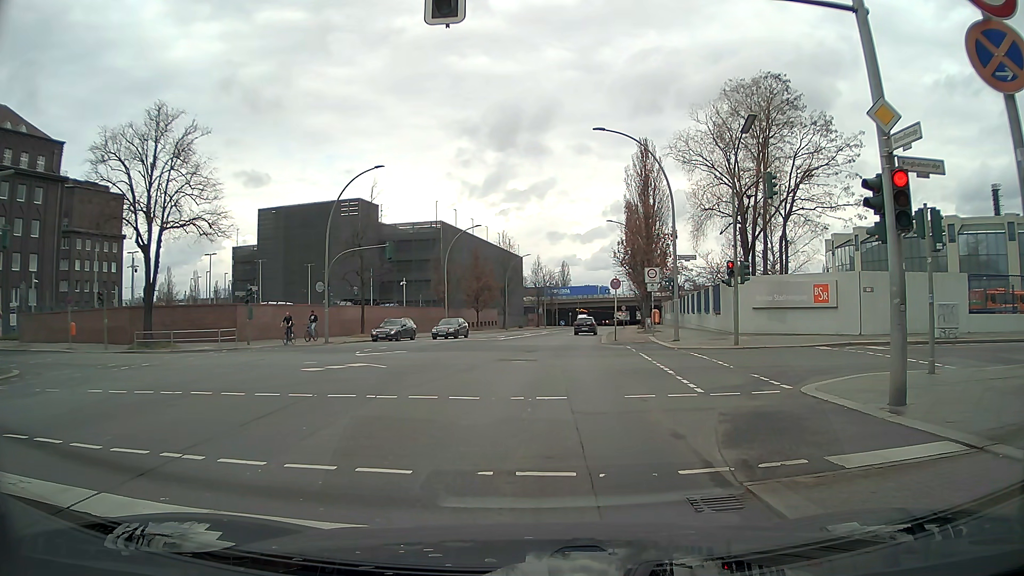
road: secondary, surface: asphalt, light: Day
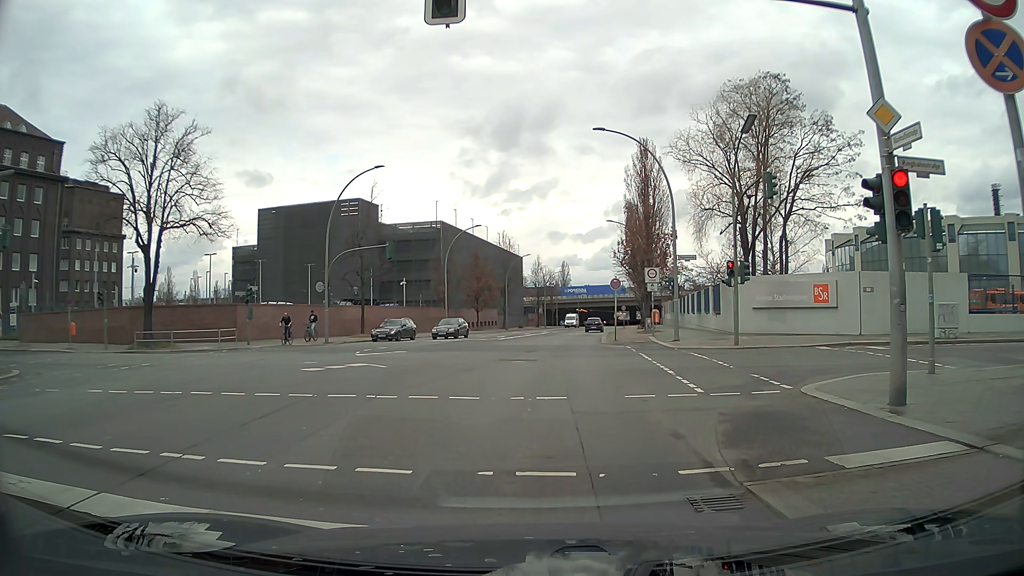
(0.0, 0.0) m; 0°
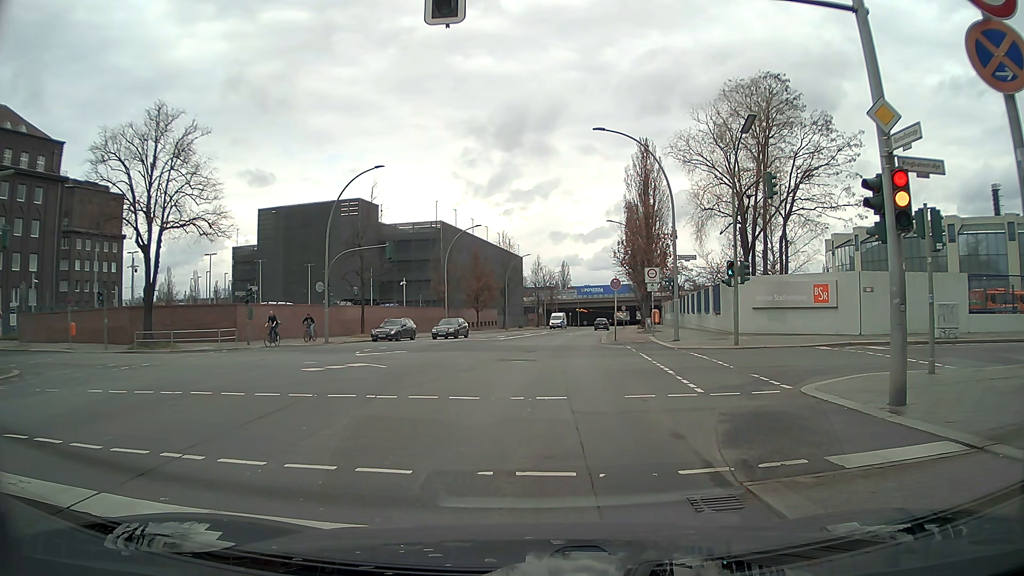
(0.0, 0.0) m; 0°
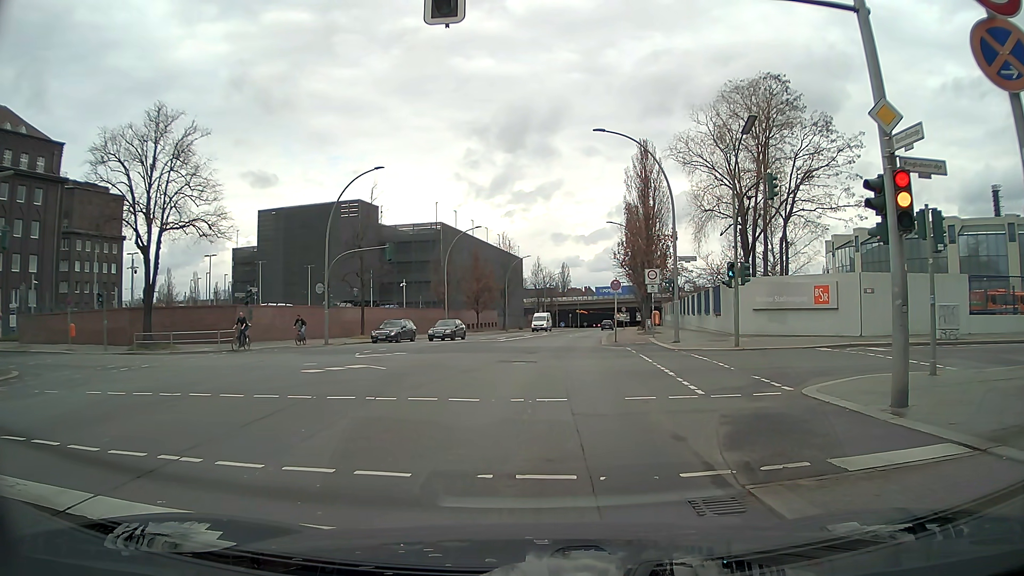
(0.0, 0.0) m; 0°
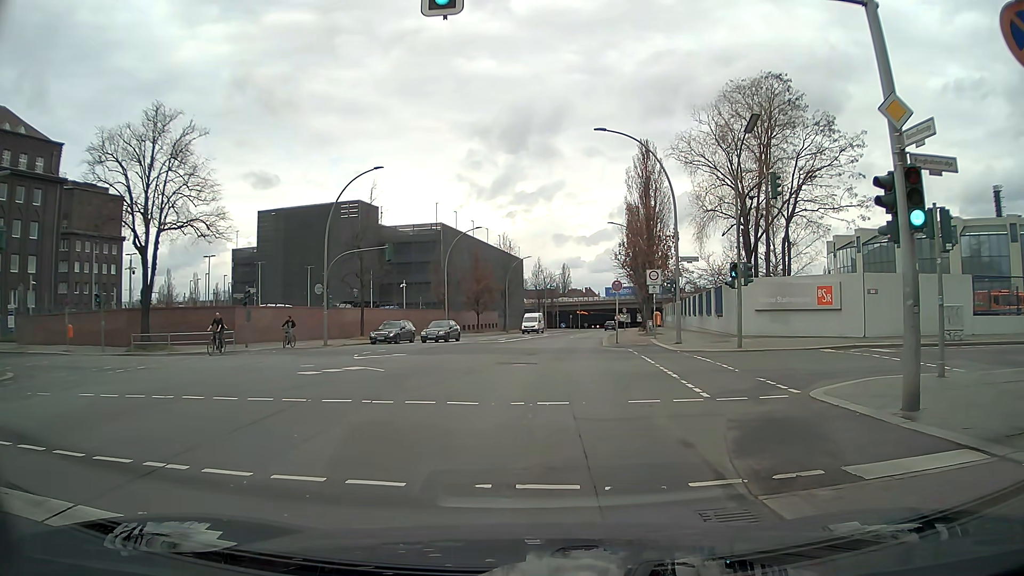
(0.0, +0.3) m; 0°
